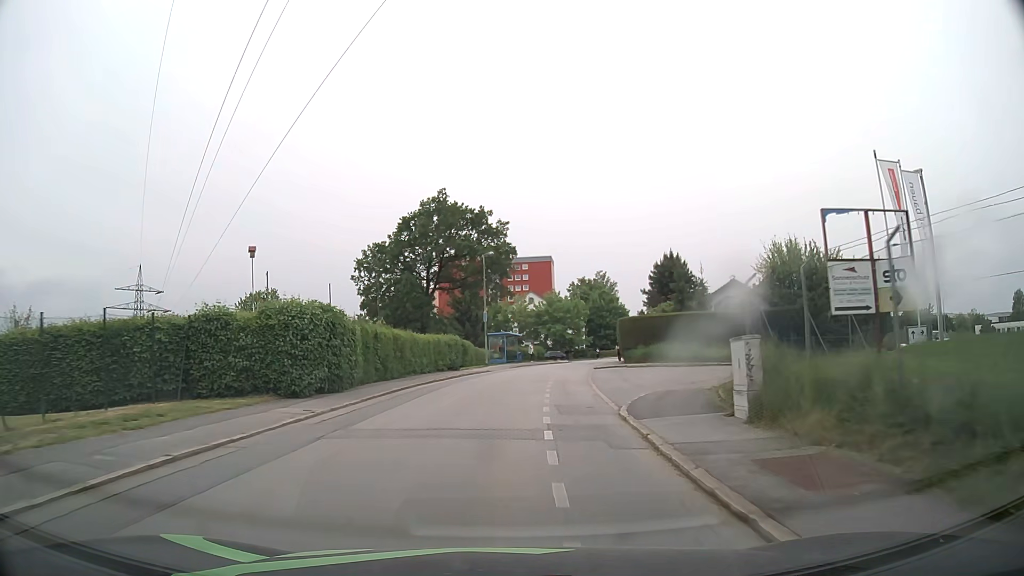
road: residential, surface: asphalt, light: Day
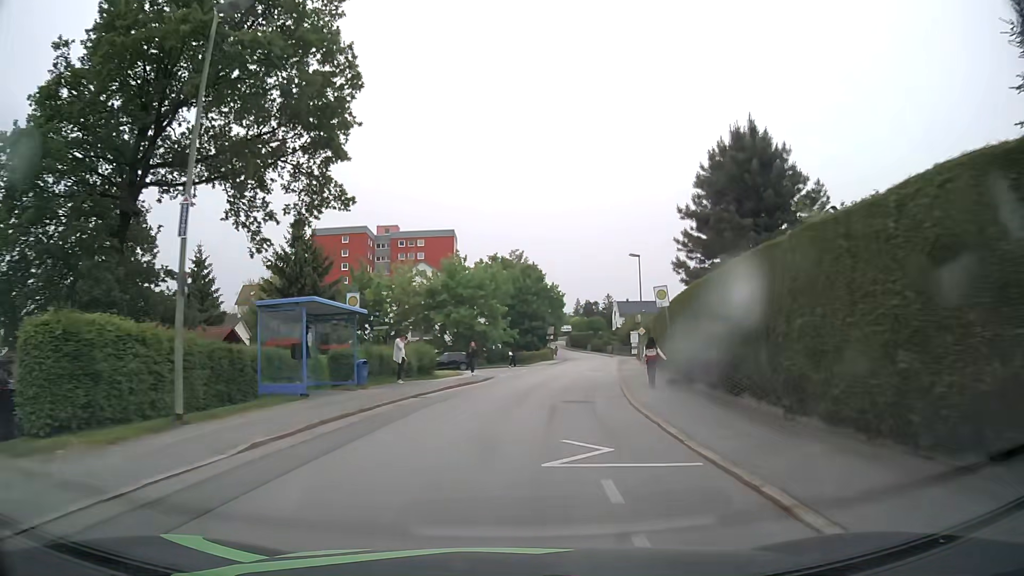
(+2.2, +37.6) m; +8°
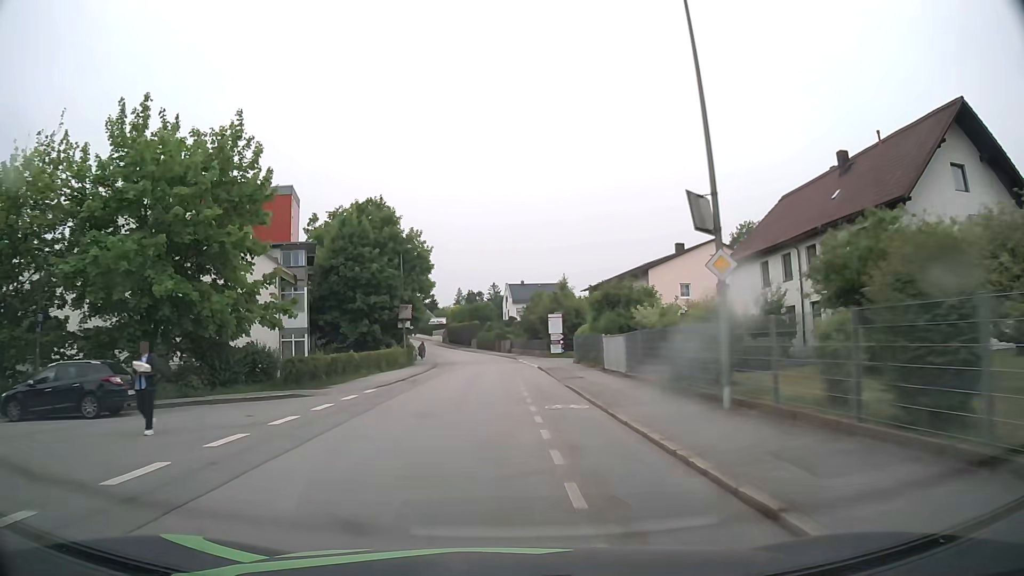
(+4.3, +38.0) m; +11°
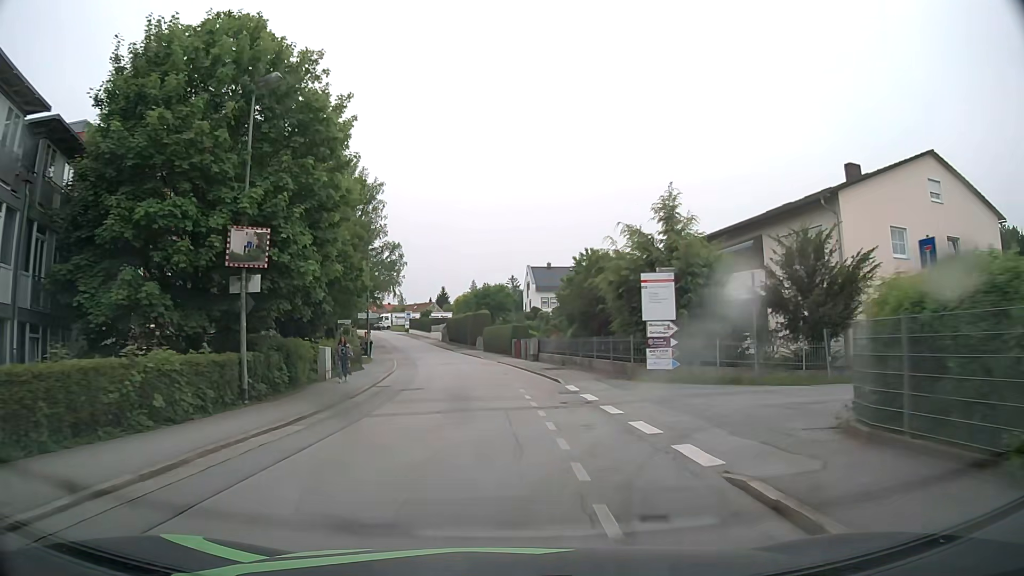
(-0.4, +30.7) m; -2°
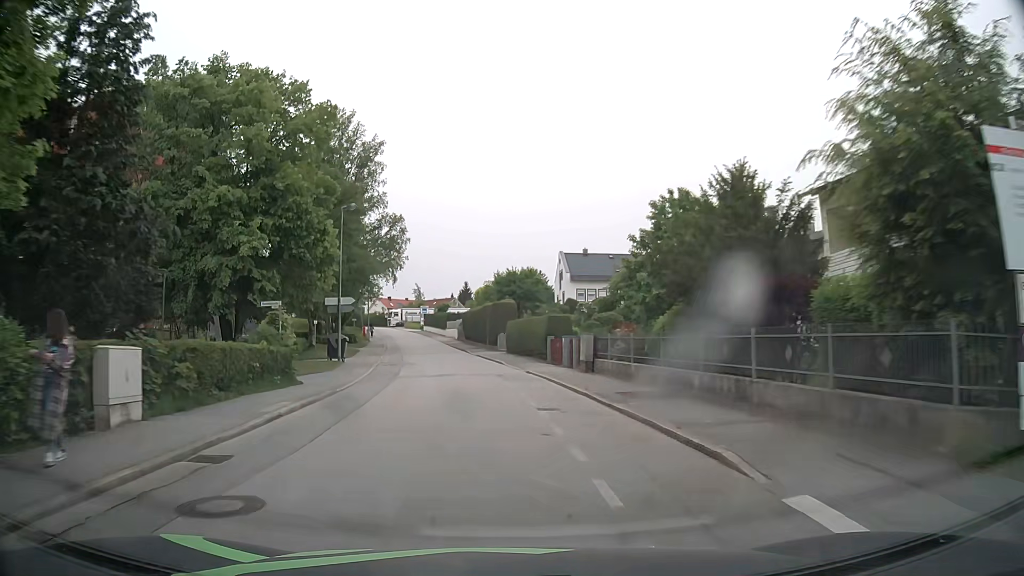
(-0.3, +15.3) m; -2°
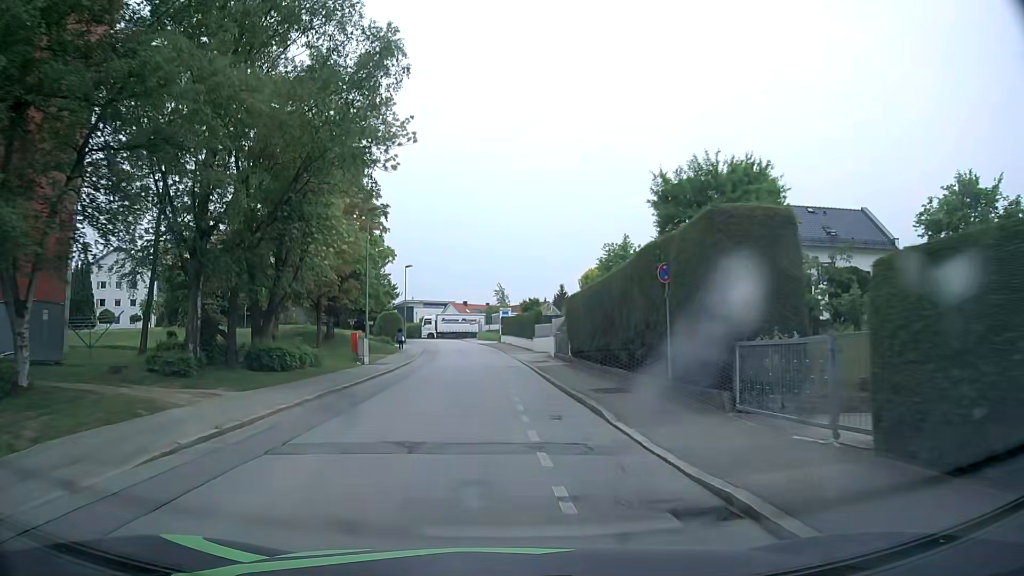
(-2.7, +37.8) m; -8°
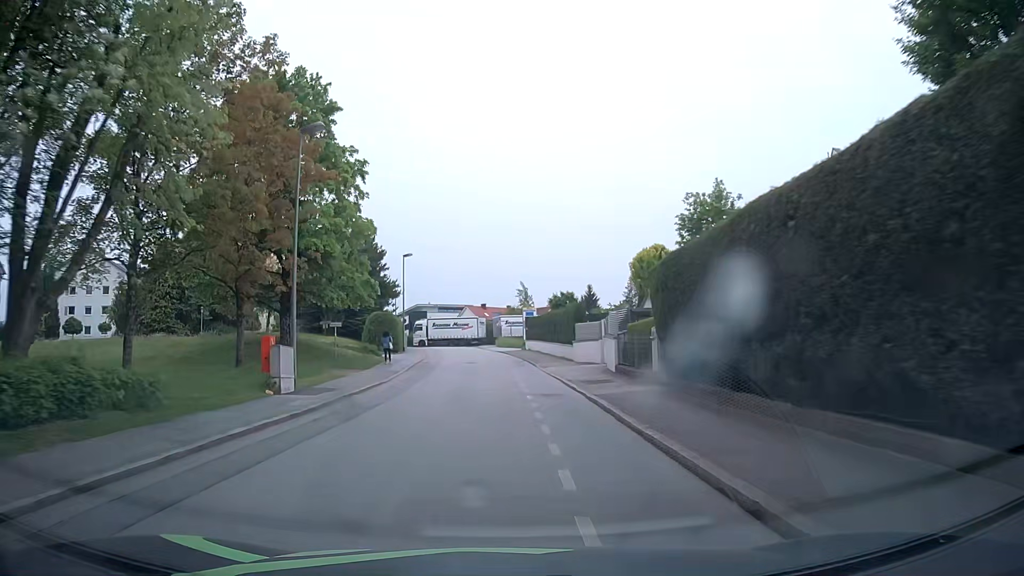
(-0.2, +15.0) m; -2°
(0, +10) (0, +20) (0, +30) (-1, +40) (-2, +50) (-3, +60) (-4, +70) (-4, +80) (+1, +88) (+9, +93) m
